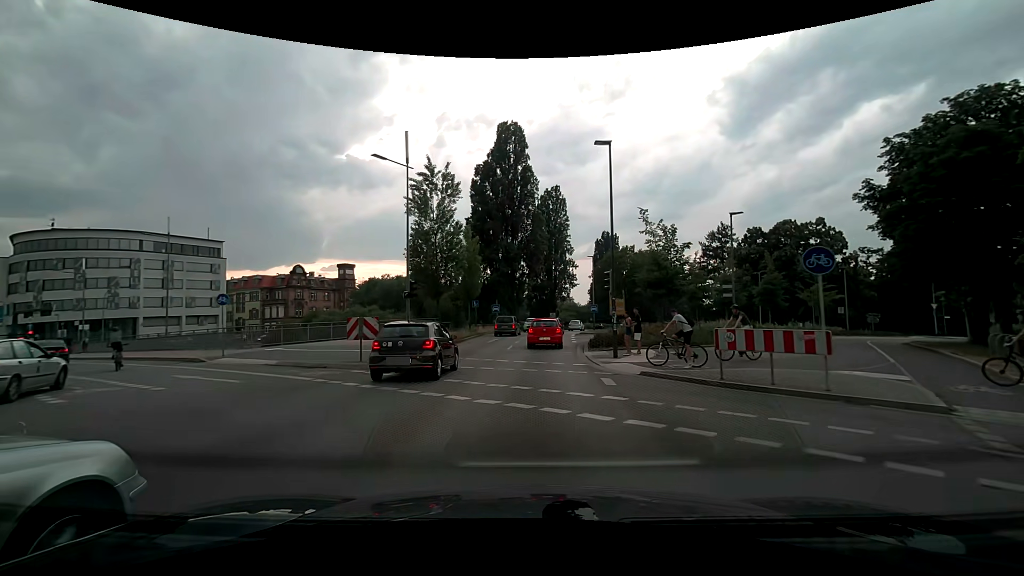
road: primary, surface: asphalt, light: Day
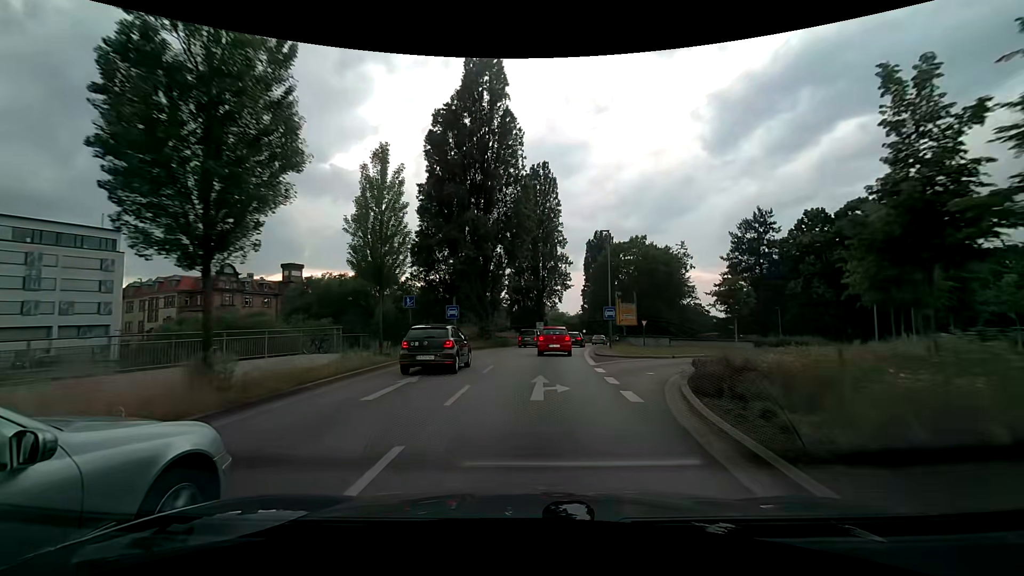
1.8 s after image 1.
(+0.5, +20.7) m; +3°
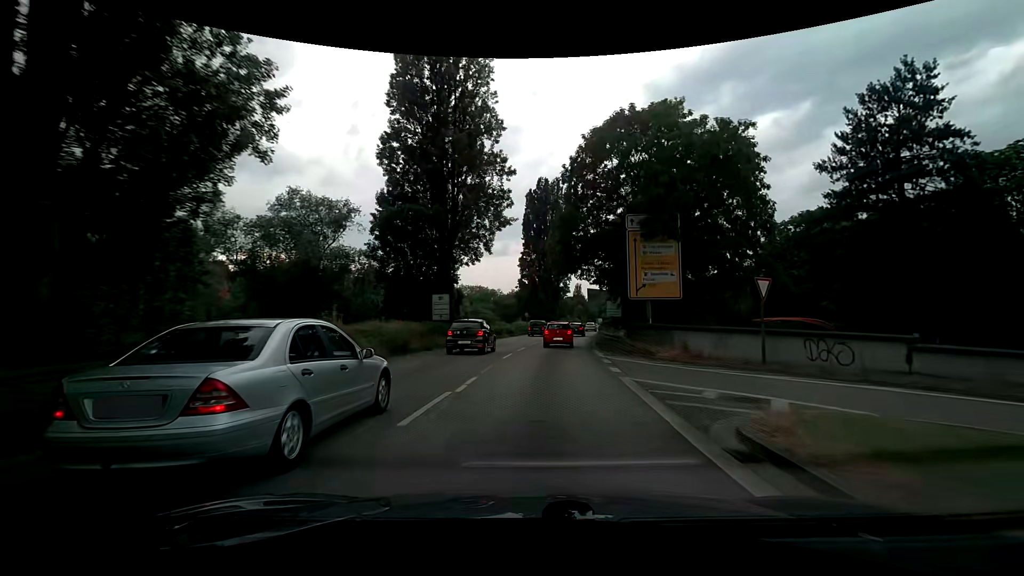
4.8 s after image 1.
(+2.1, +37.9) m; +8°
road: trunk
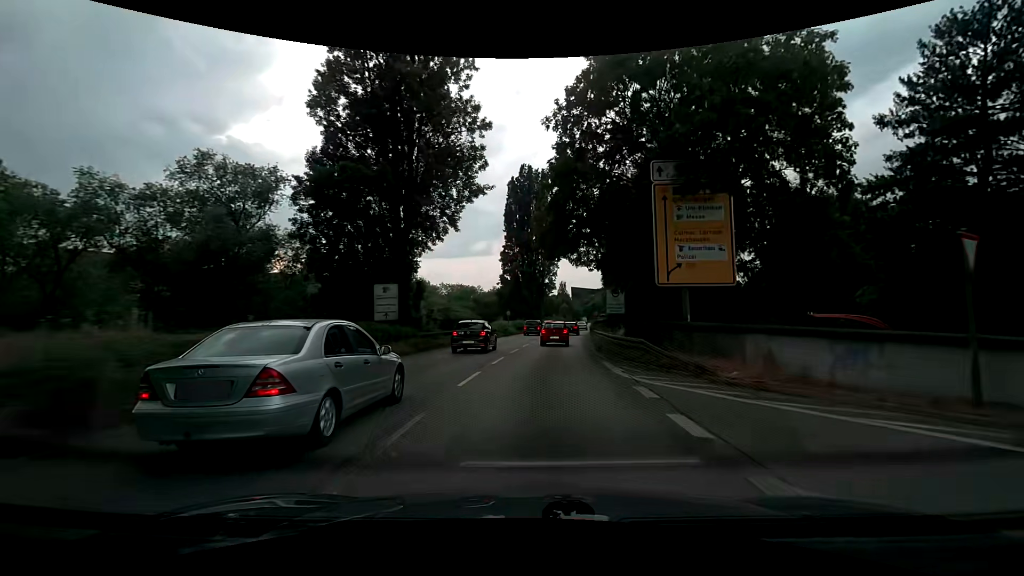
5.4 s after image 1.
(+0.1, +8.1) m; +2°
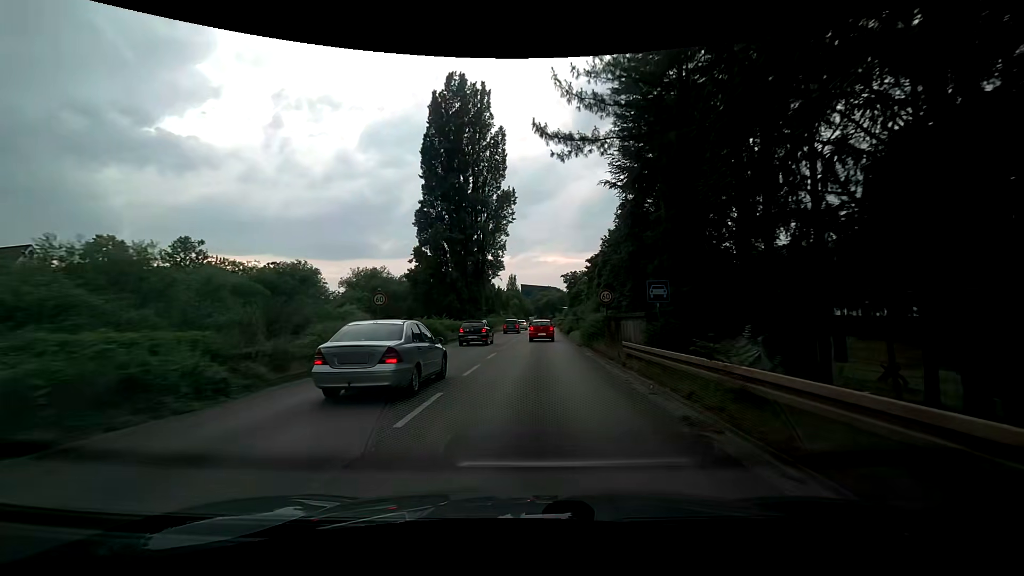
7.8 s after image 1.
(+1.7, +34.1) m; +6°
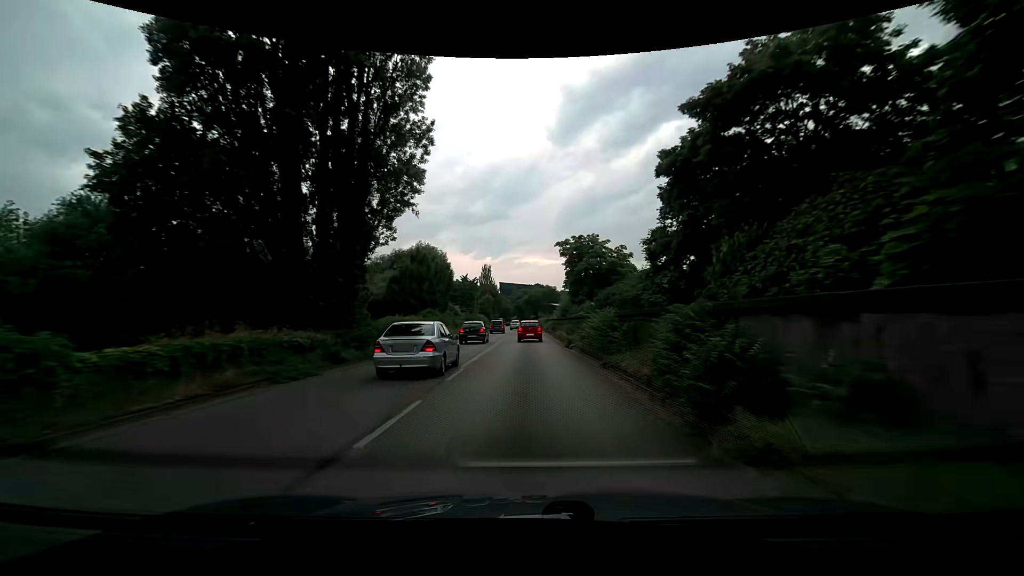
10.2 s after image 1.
(+0.6, +37.0) m; +2°
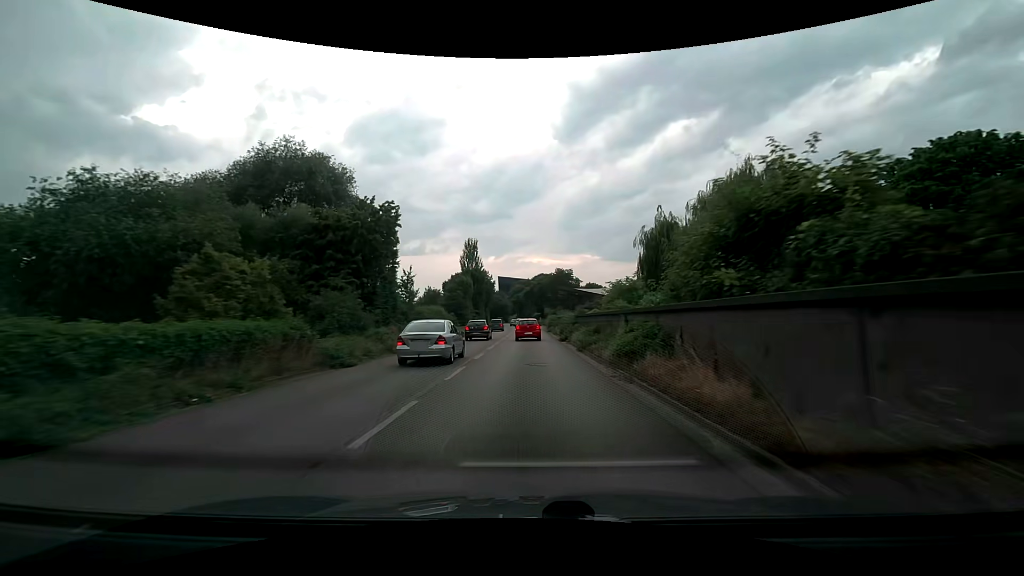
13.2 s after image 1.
(+0.1, +48.2) m; 0°
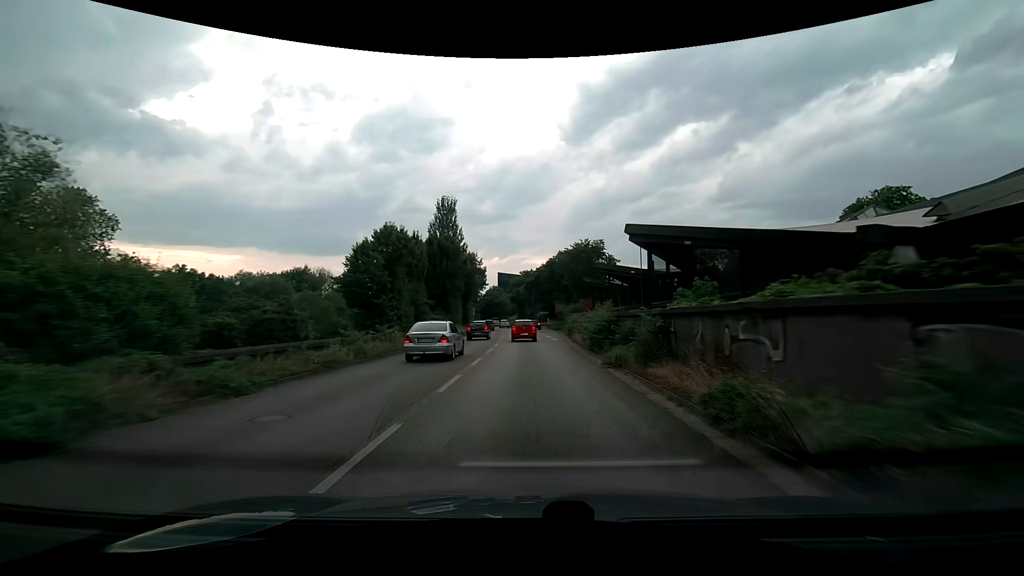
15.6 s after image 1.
(0.0, +38.0) m; 0°
(0, +10) (0, +20) (0, +30) (0, +40) (-1, +50) (-1, +60) (-2, +70) (-2, +80) (-3, +90) (-5, +100) m
